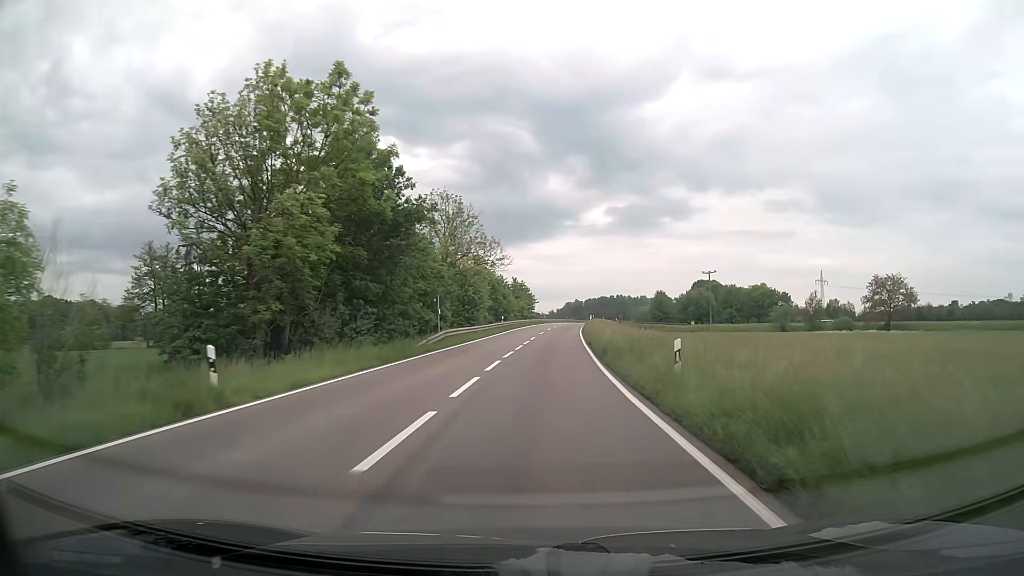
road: secondary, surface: asphalt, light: Day
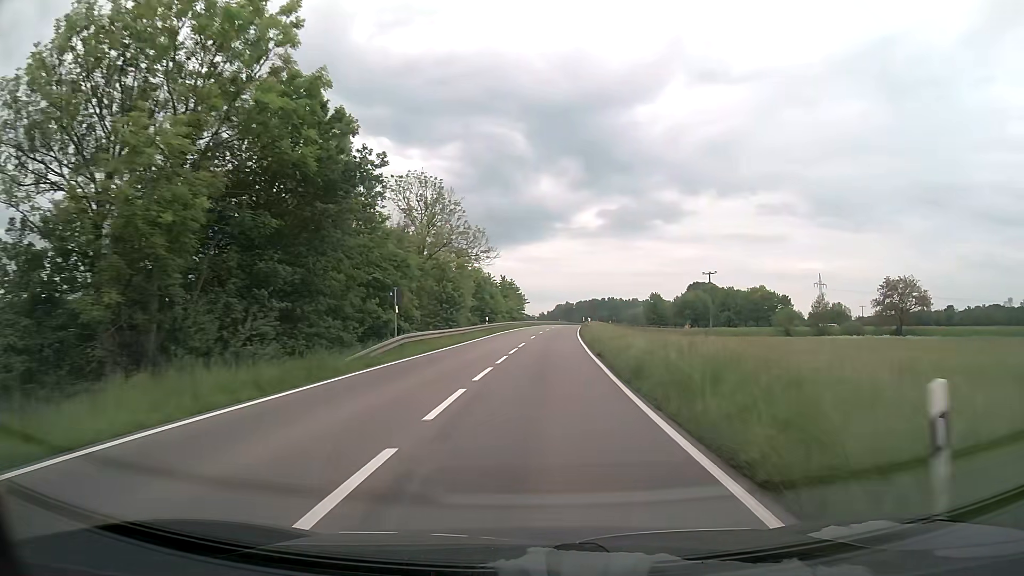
(0.0, +9.0) m; +1°
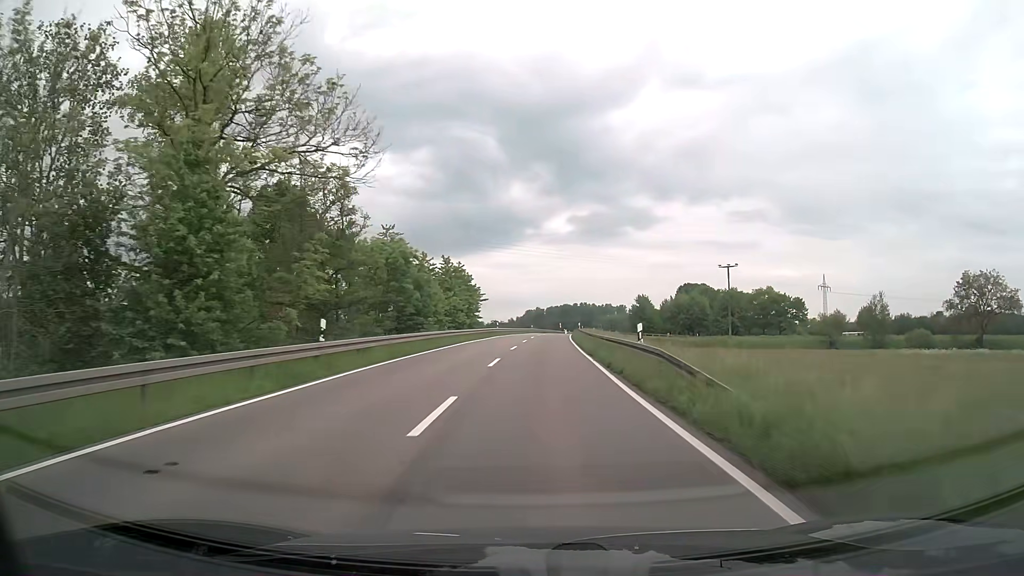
(+1.0, +37.4) m; +3°
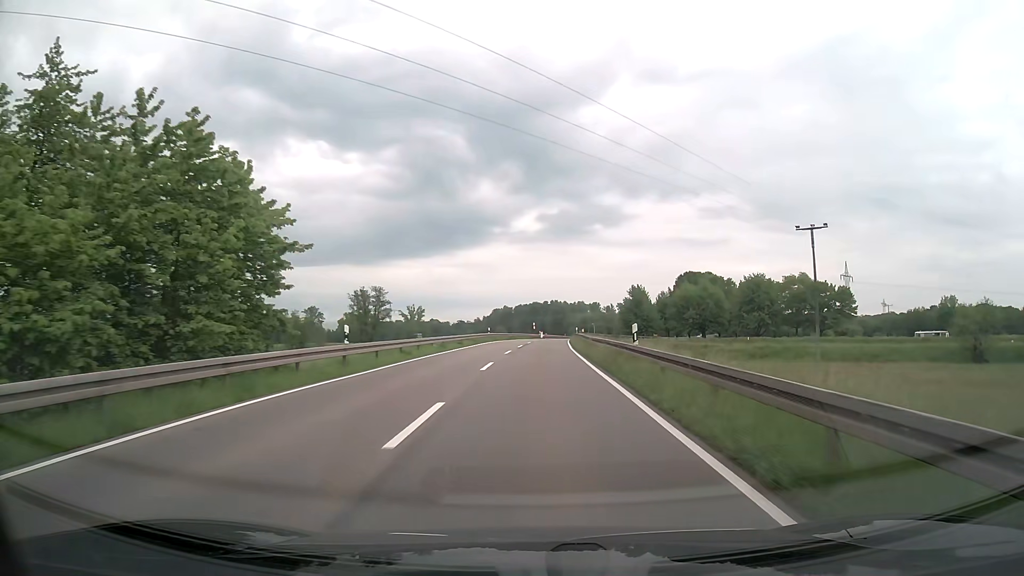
(+1.1, +49.0) m; +3°
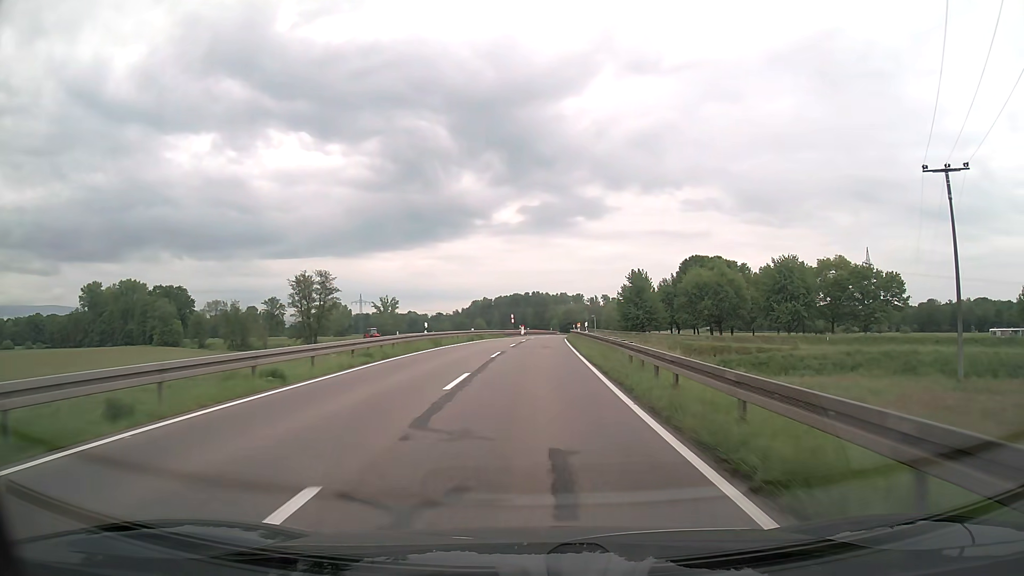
(+0.5, +30.0) m; +2°
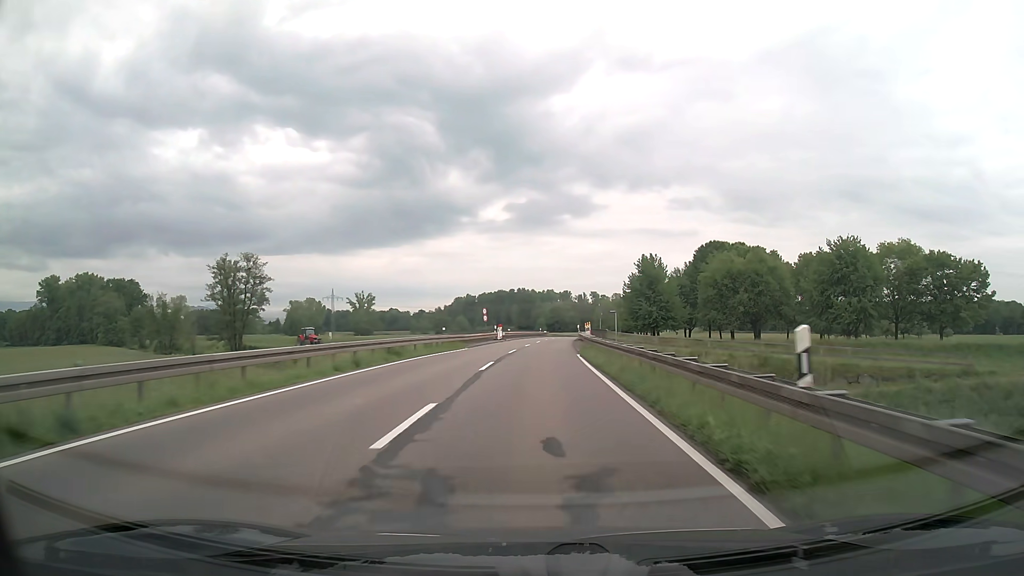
(+0.2, +30.4) m; +1°
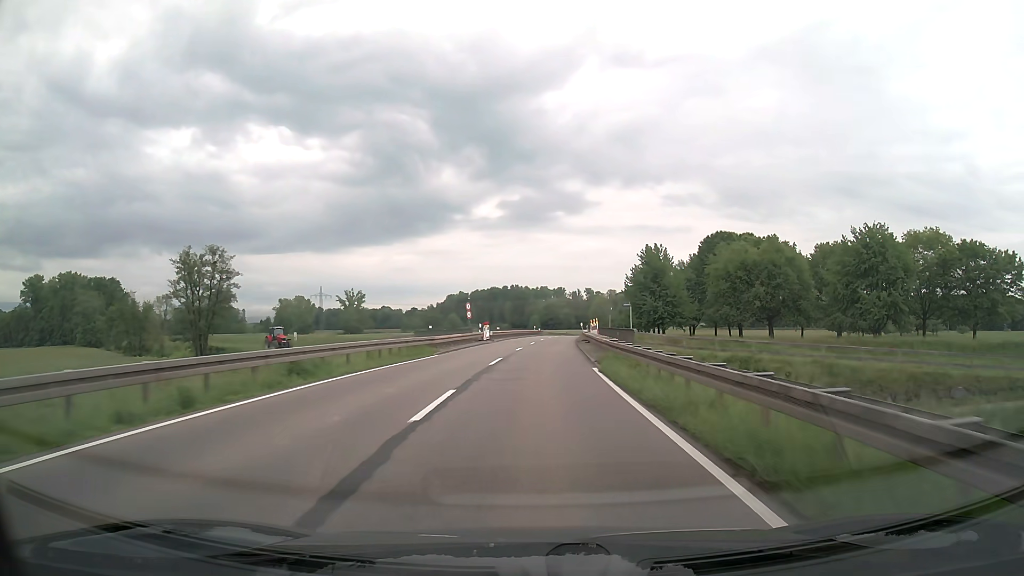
(0.0, +10.2) m; 0°
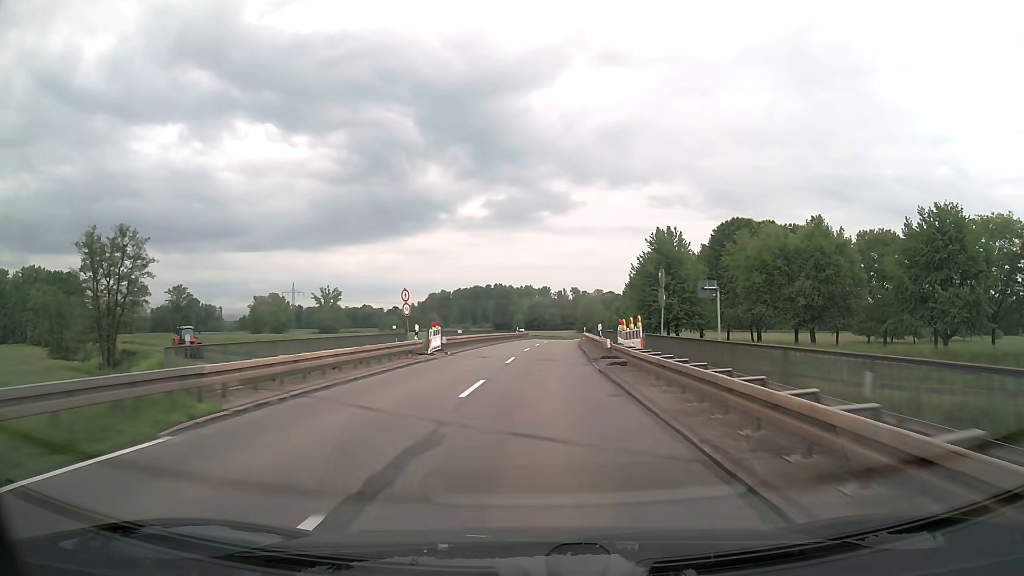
(+0.2, +20.6) m; +1°
(0, +10) (0, +20) (+1, +30) (+1, +40) (+2, +50) (+3, +60) (+3, +70) (+5, +80) (+6, +90) (+7, +100) m
